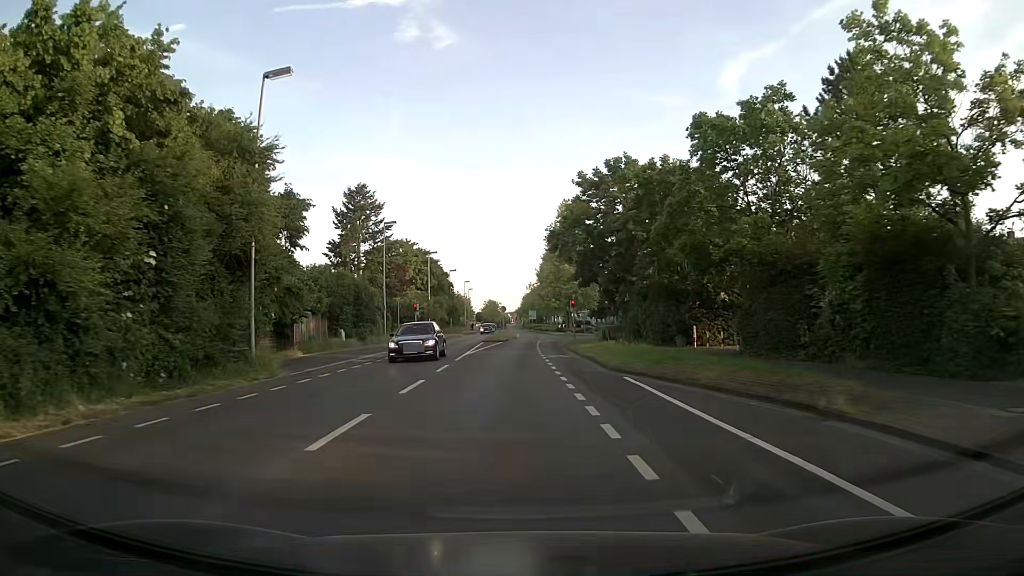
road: secondary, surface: asphalt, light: Day
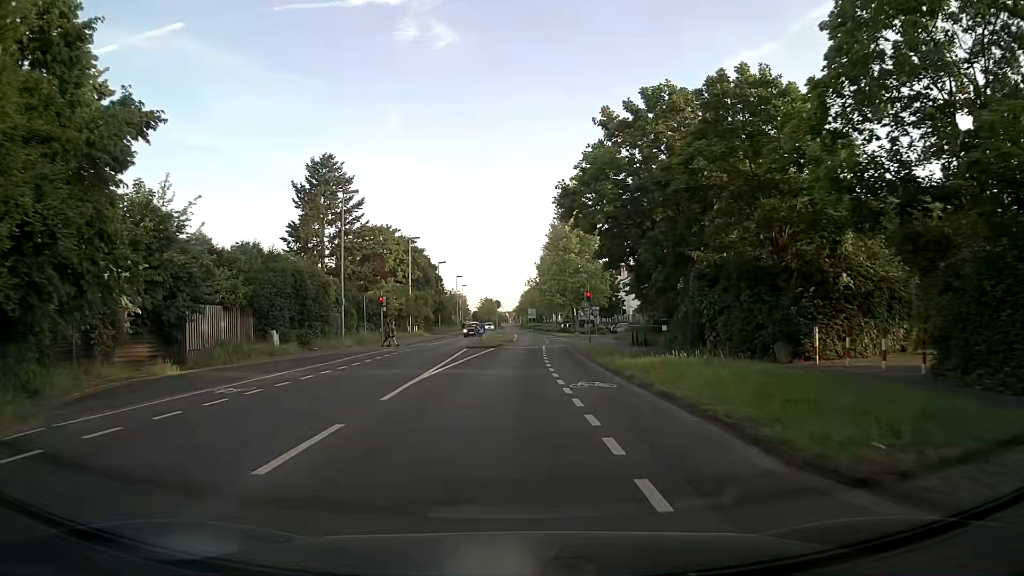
(0.0, +13.2) m; 0°
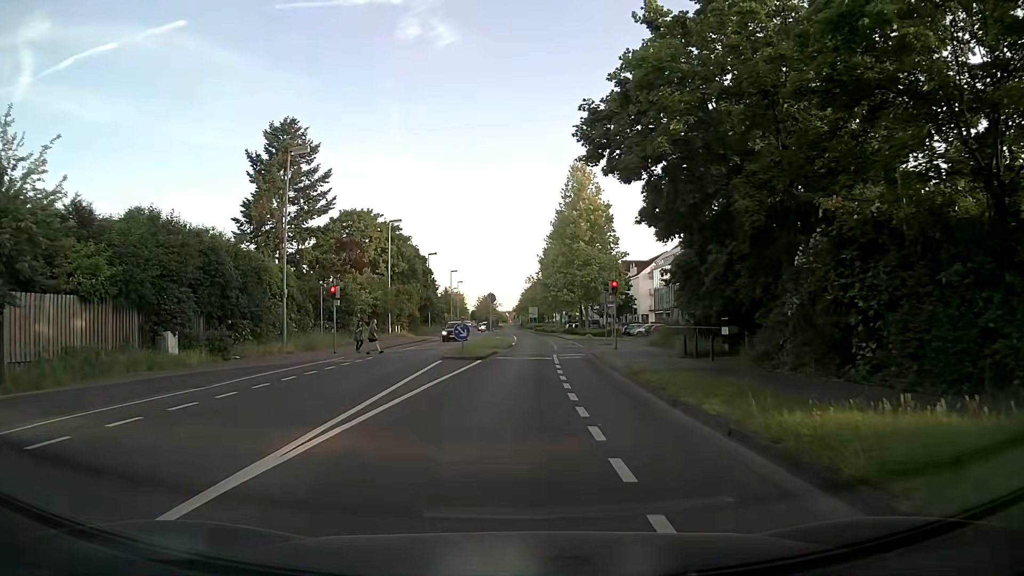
(0.0, +11.0) m; 0°
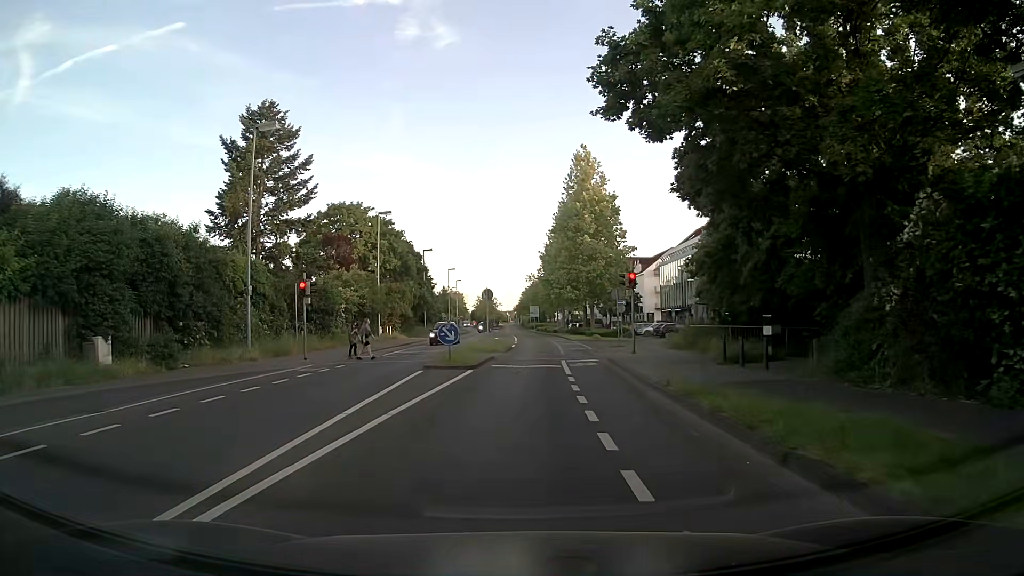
(0.0, +4.5) m; 0°
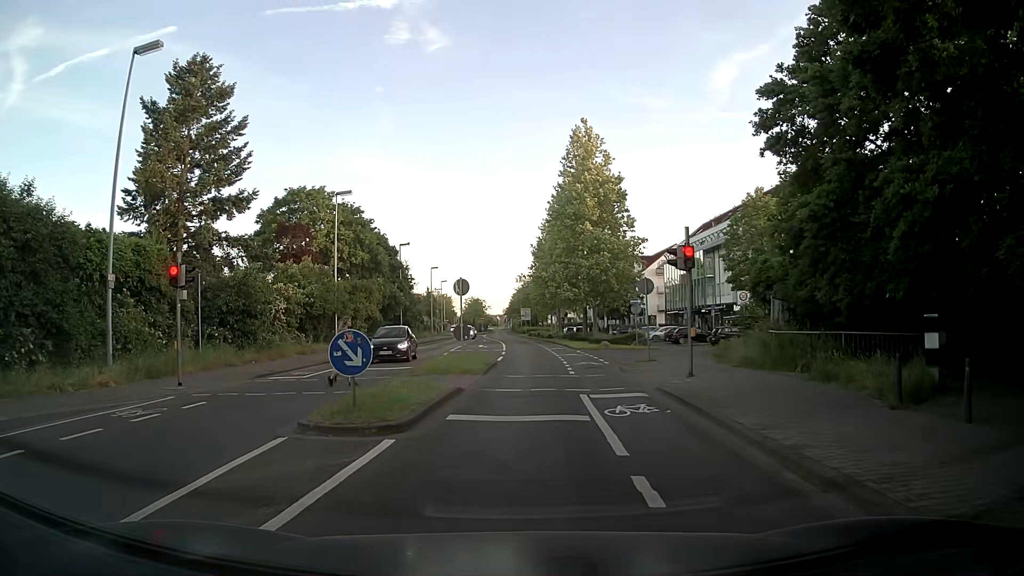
(+0.1, +9.7) m; +1°
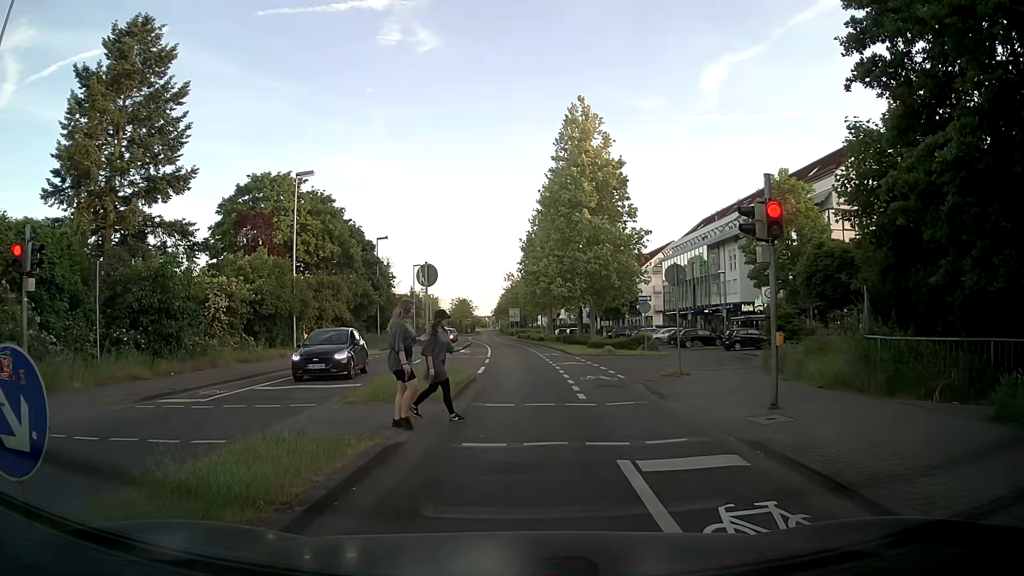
(0.0, +5.9) m; 0°
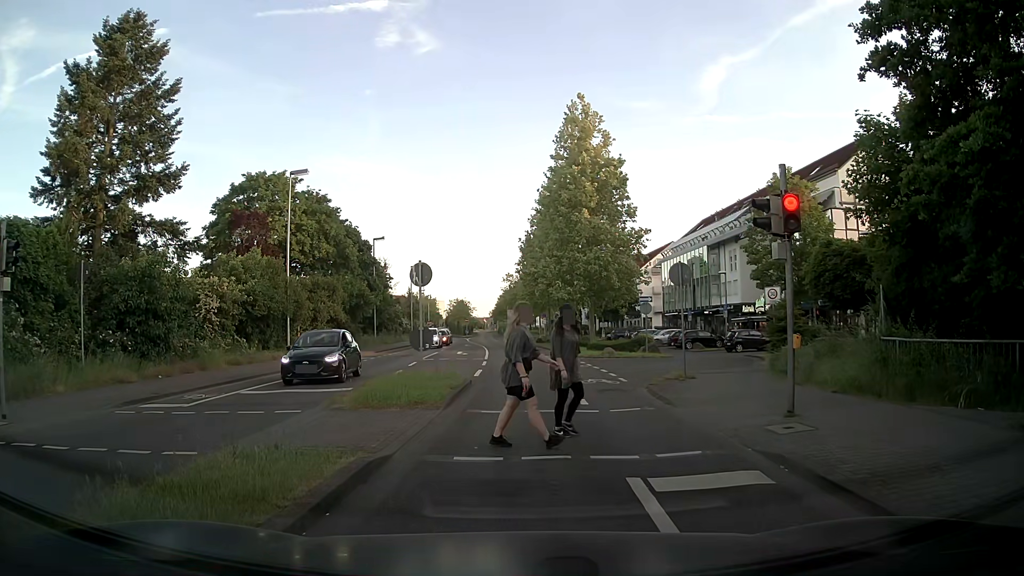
(0.0, +0.7) m; 0°
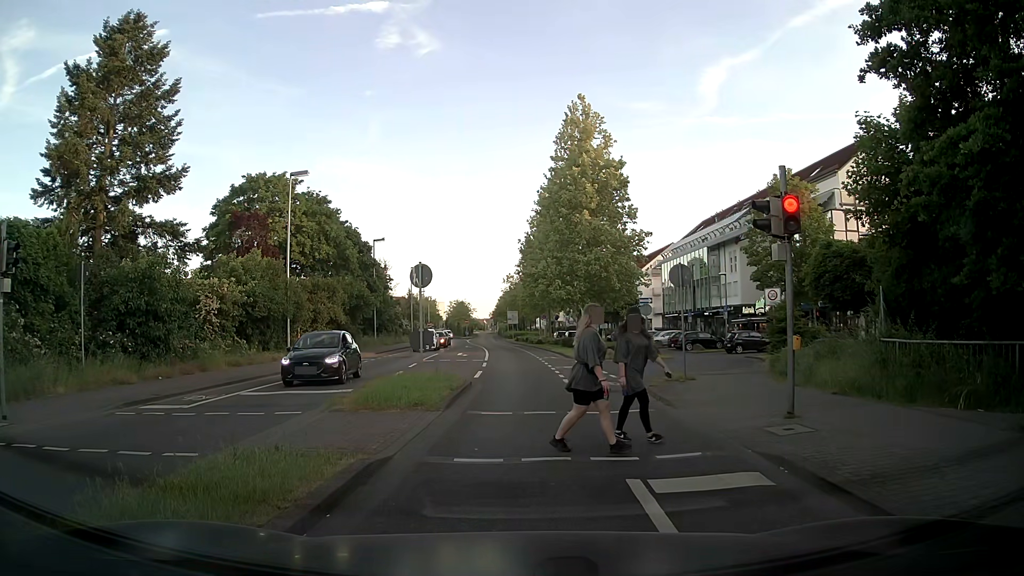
(0.0, 0.0) m; 0°
(0, +10) (+1, +20) (0, +30) (0, +40) (0, +50) (-1, +60) (-1, +70) (-2, +80) (-3, +90) (-3, +100) m
